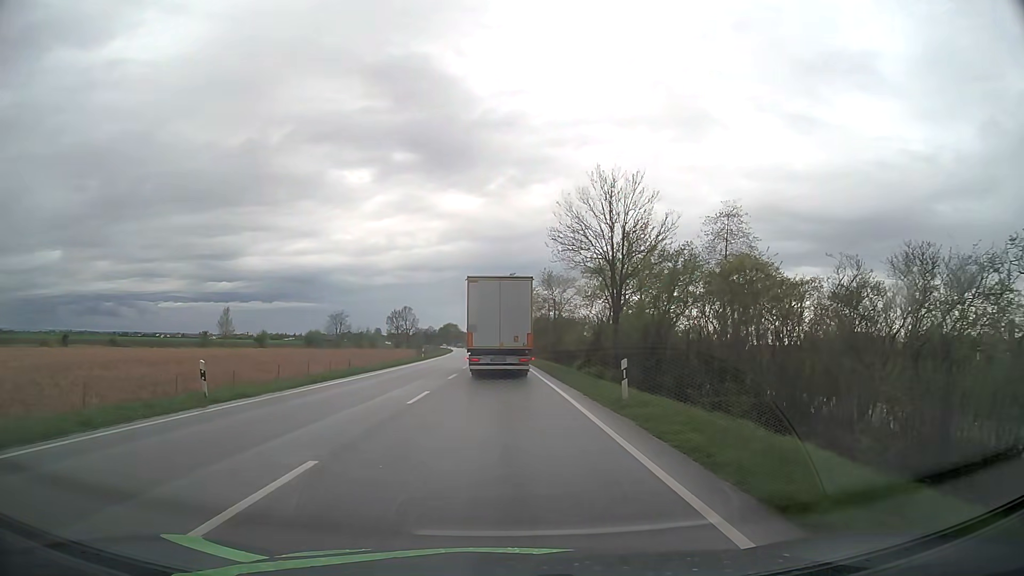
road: primary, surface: asphalt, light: Day
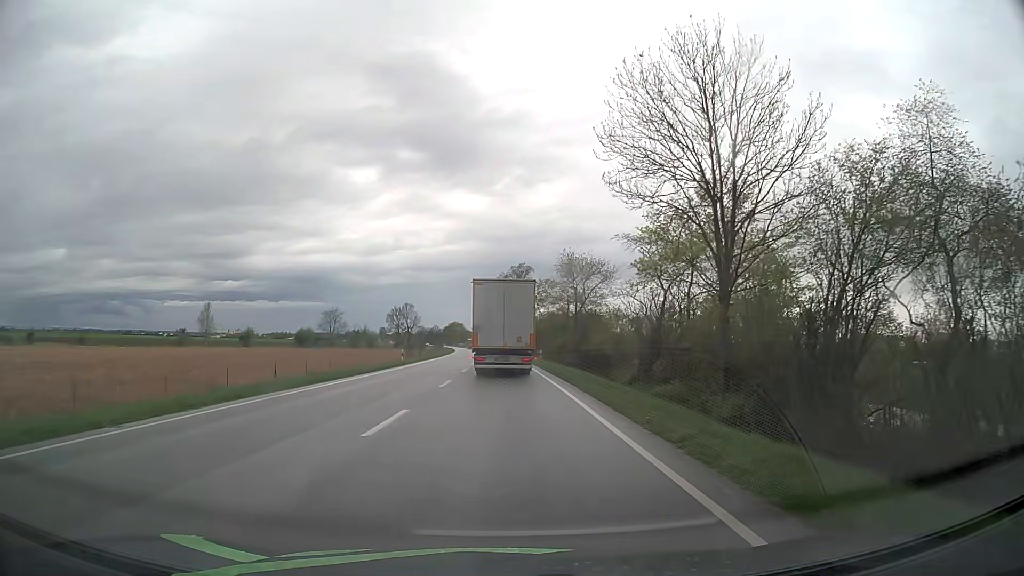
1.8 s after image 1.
(-0.1, +17.7) m; -1°
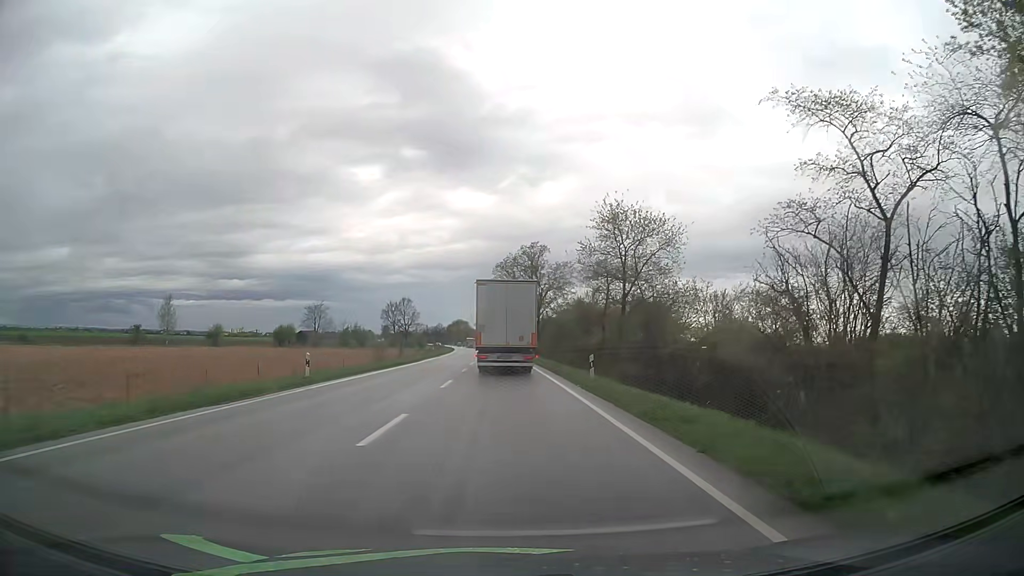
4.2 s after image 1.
(-0.2, +24.9) m; -1°
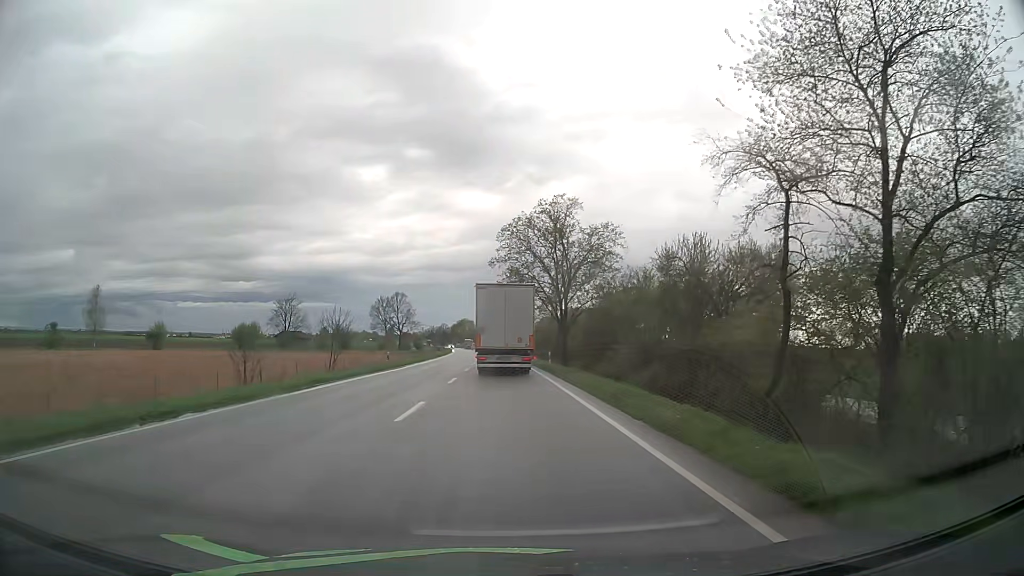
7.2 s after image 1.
(-0.1, +32.5) m; -1°
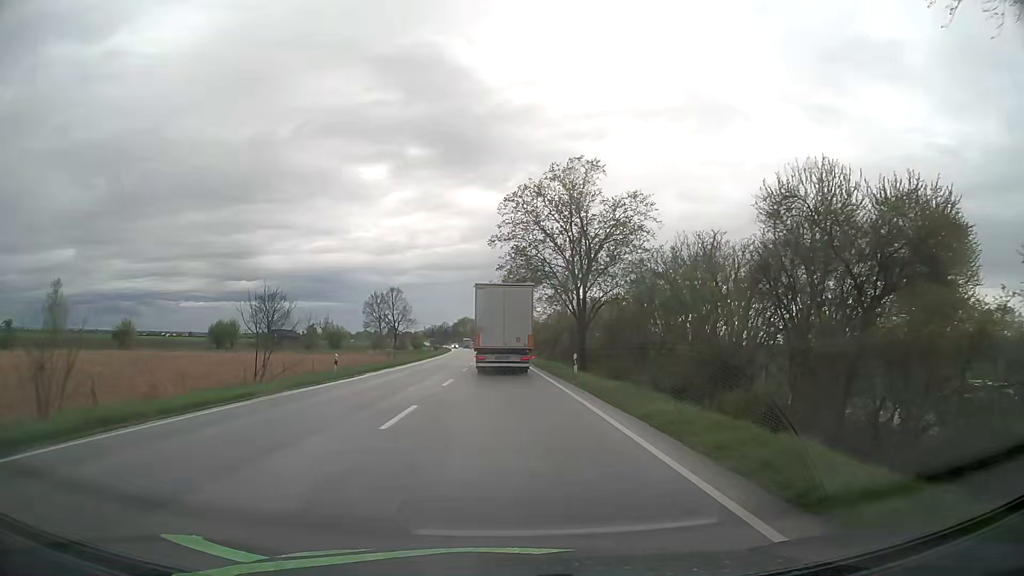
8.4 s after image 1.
(0.0, +13.4) m; 0°
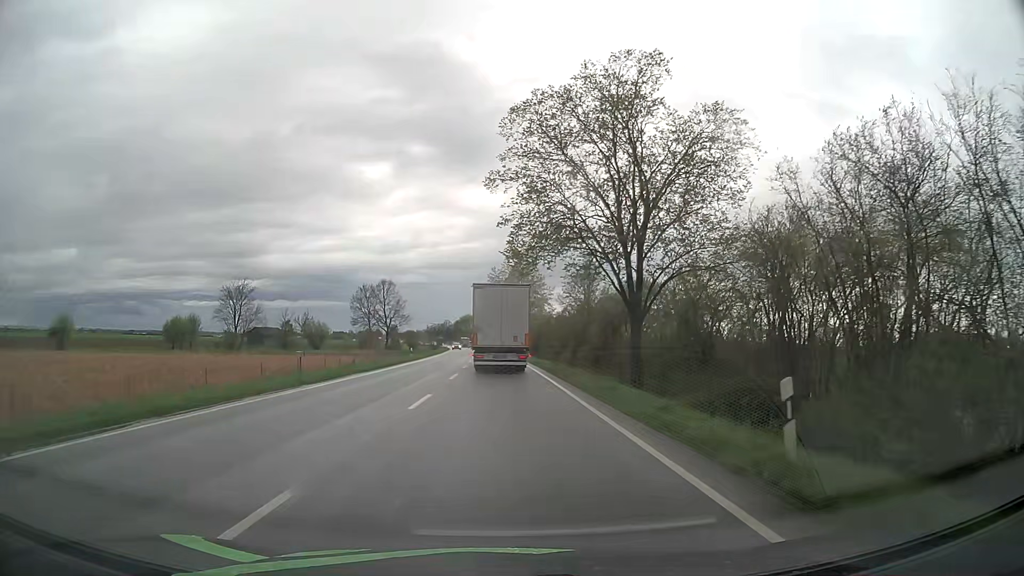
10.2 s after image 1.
(-0.1, +20.5) m; -1°
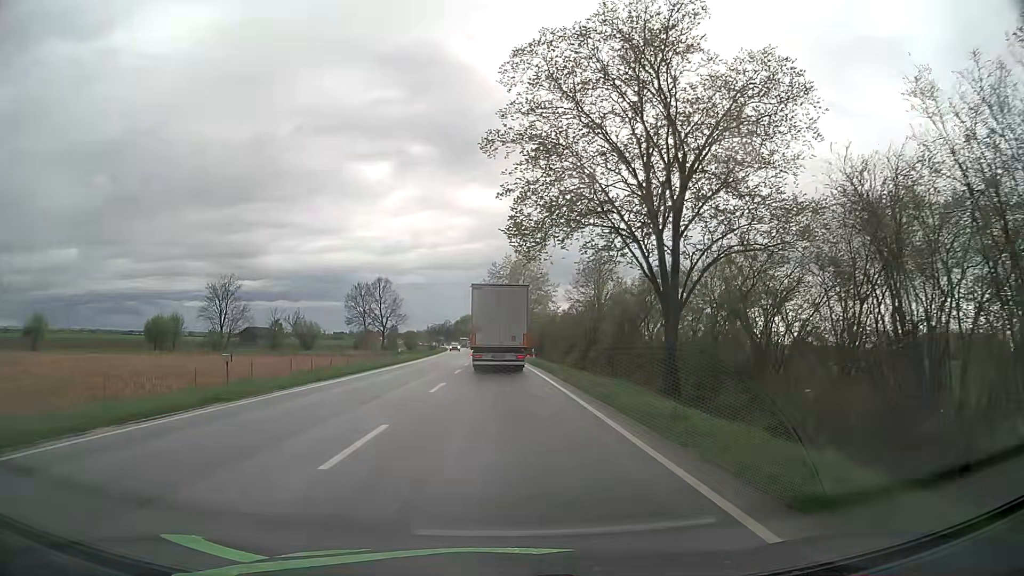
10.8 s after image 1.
(0.0, +6.9) m; 0°
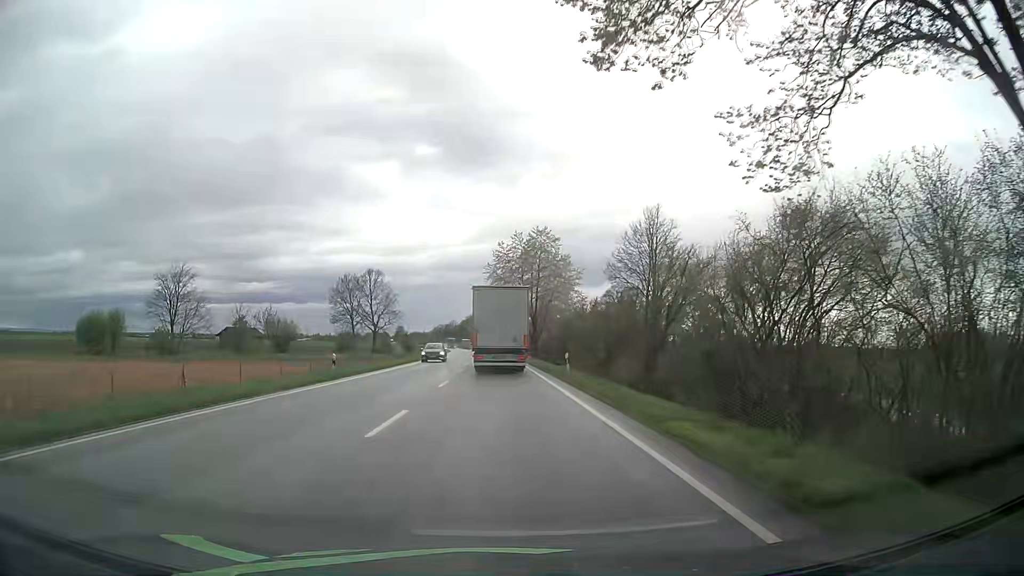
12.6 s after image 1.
(-0.1, +21.1) m; -1°
